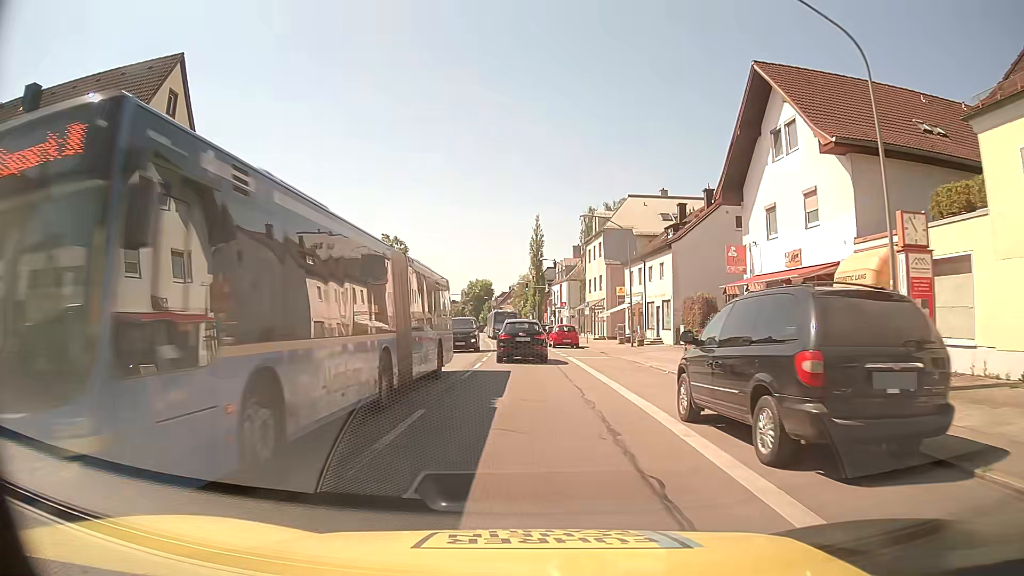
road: secondary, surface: asphalt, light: Day
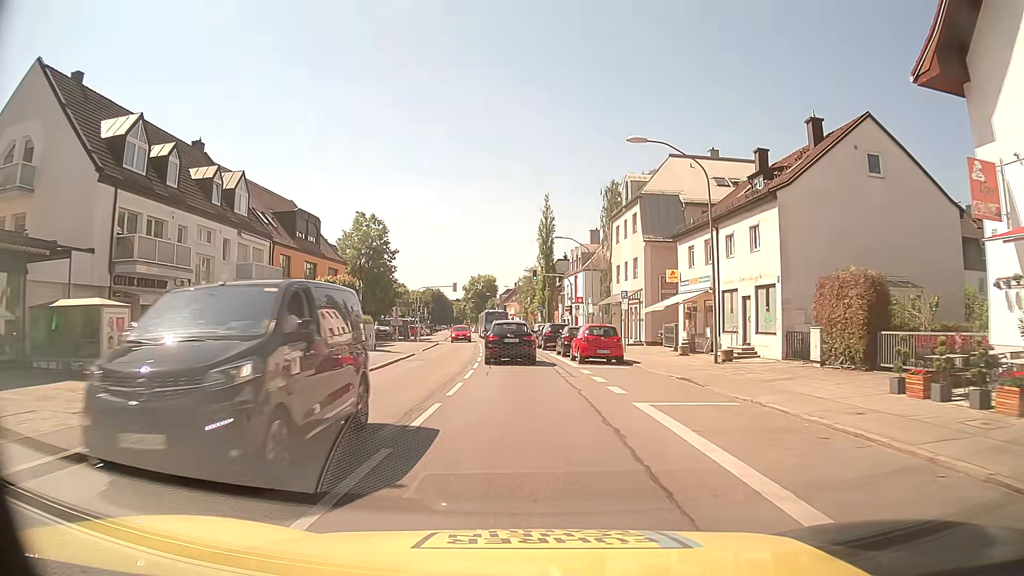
(-0.2, +17.5) m; -1°
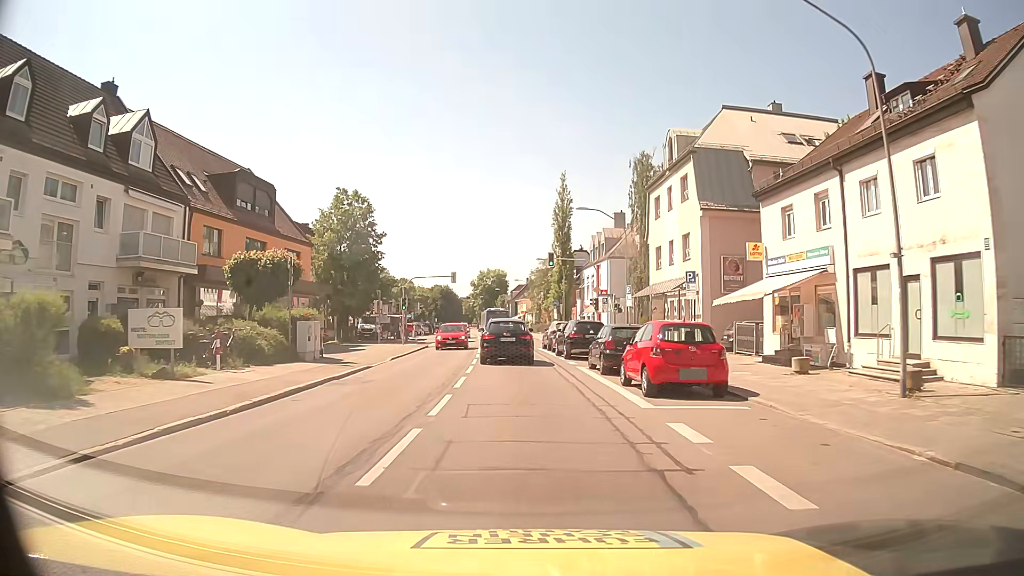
(-0.1, +12.3) m; -2°
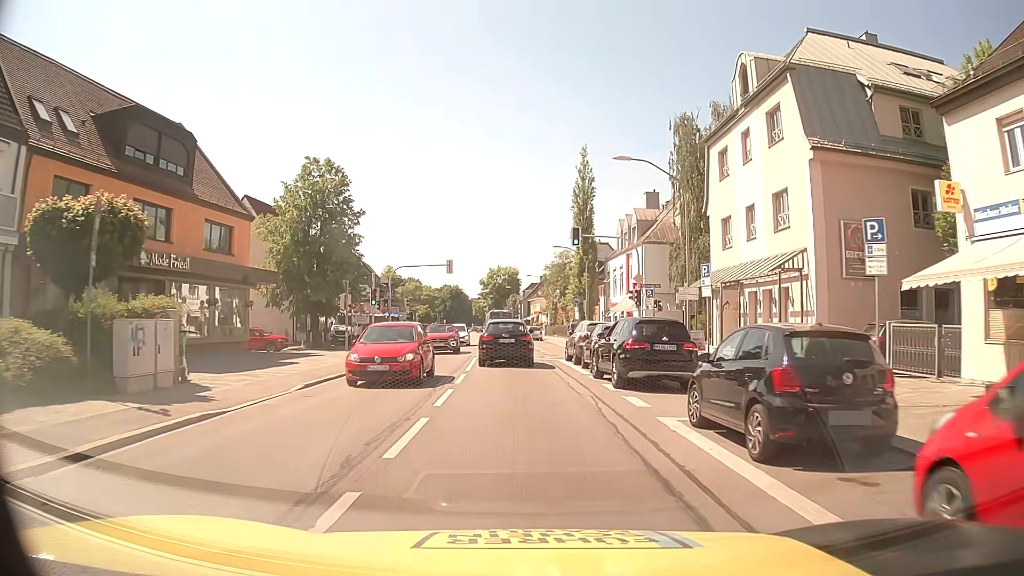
(0.0, +12.4) m; -1°
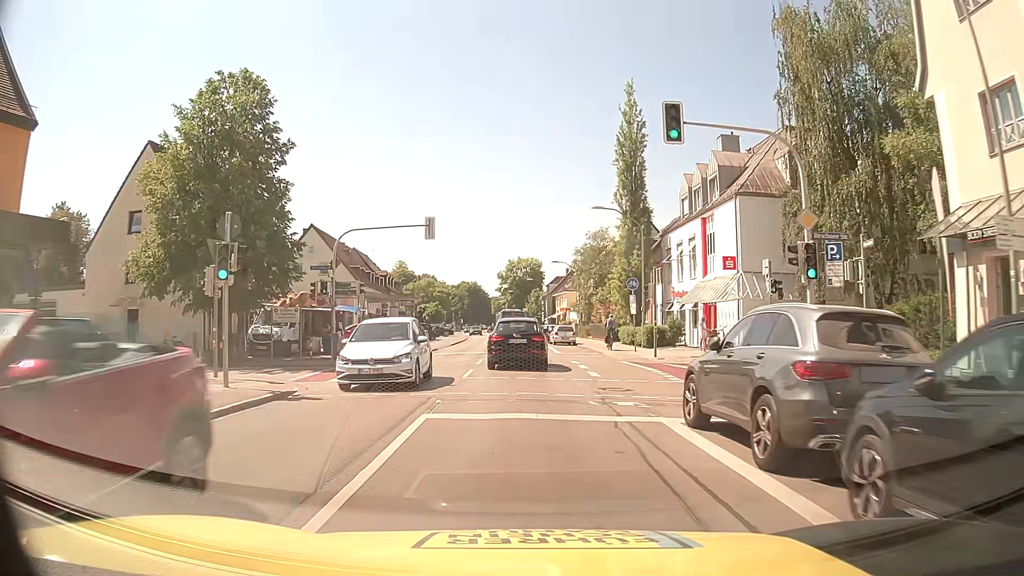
(-0.2, +18.7) m; -1°
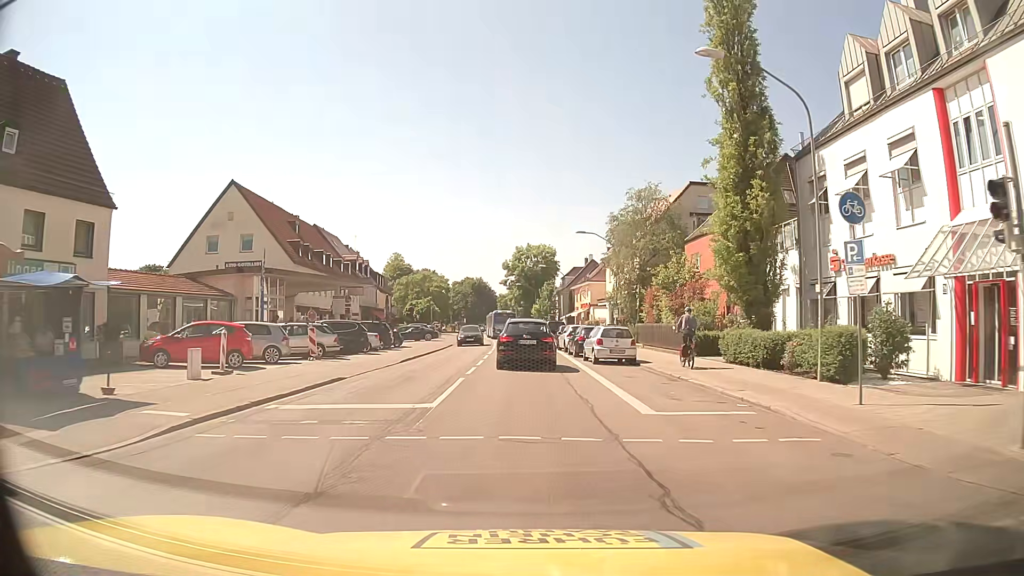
(-0.4, +23.0) m; -1°
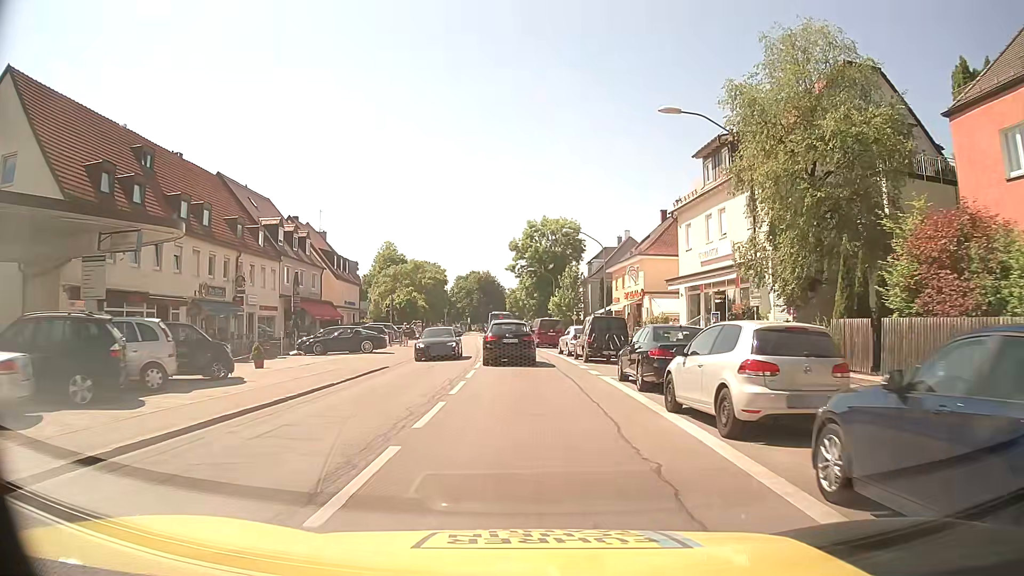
(-0.5, +28.3) m; -1°
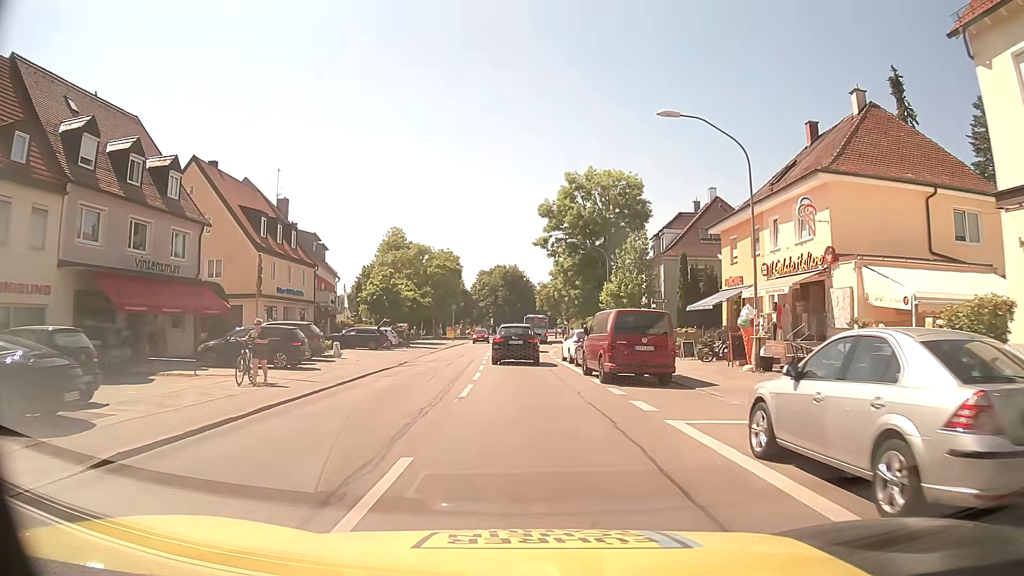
(-0.6, +27.5) m; -3°
(0, +10) (0, +20) (0, +30) (0, +40) (0, +50) (0, +60) (0, +70) (0, +80) (-2, +90) (-3, +100) m
